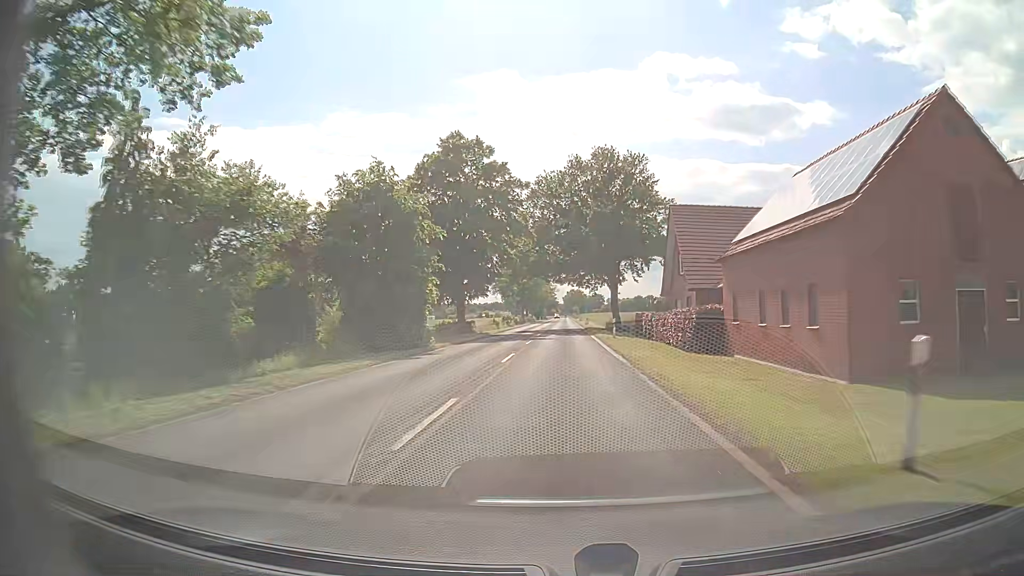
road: secondary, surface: asphalt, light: Day
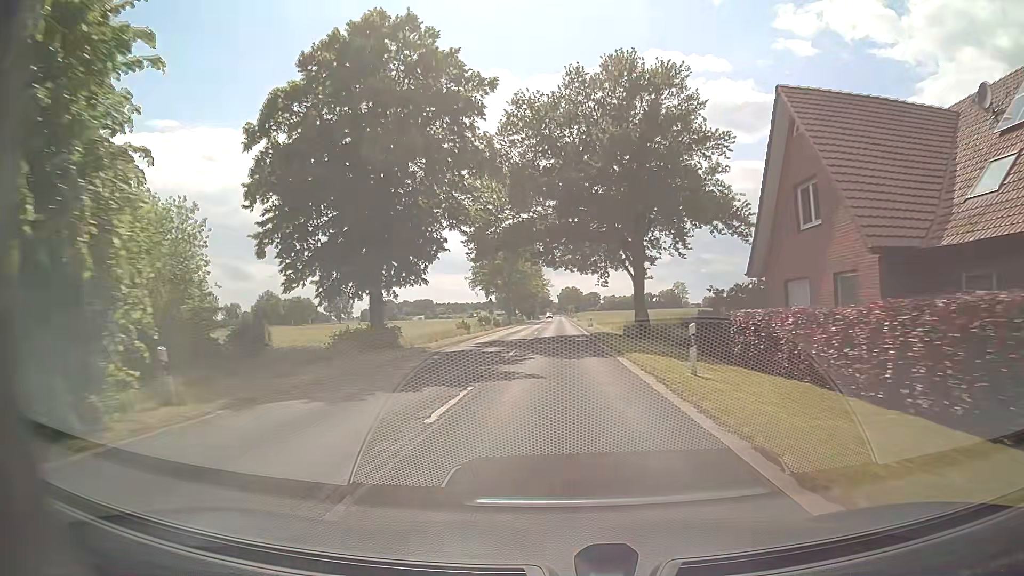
(+0.1, +22.2) m; 0°
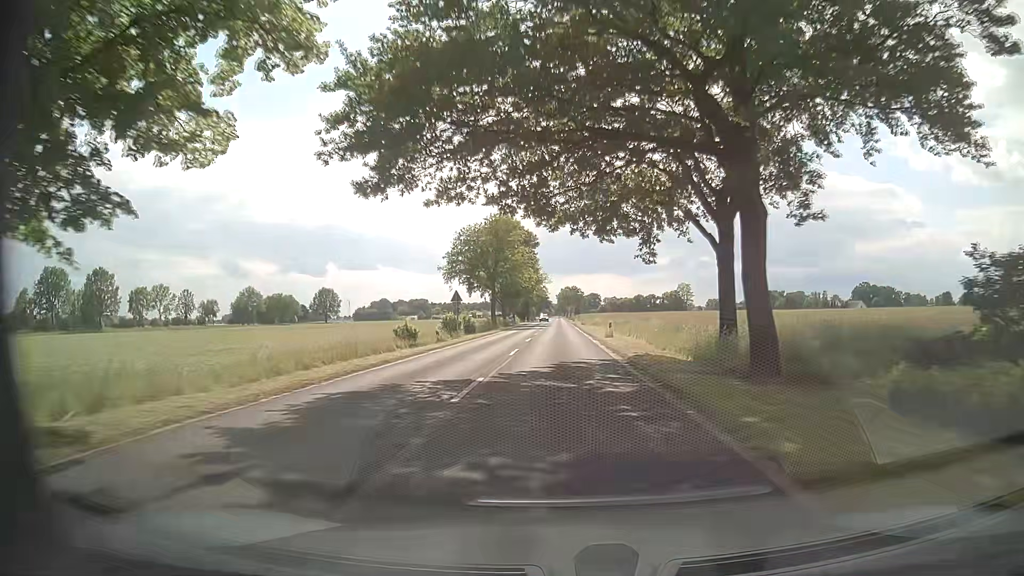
(+0.1, +22.2) m; 0°
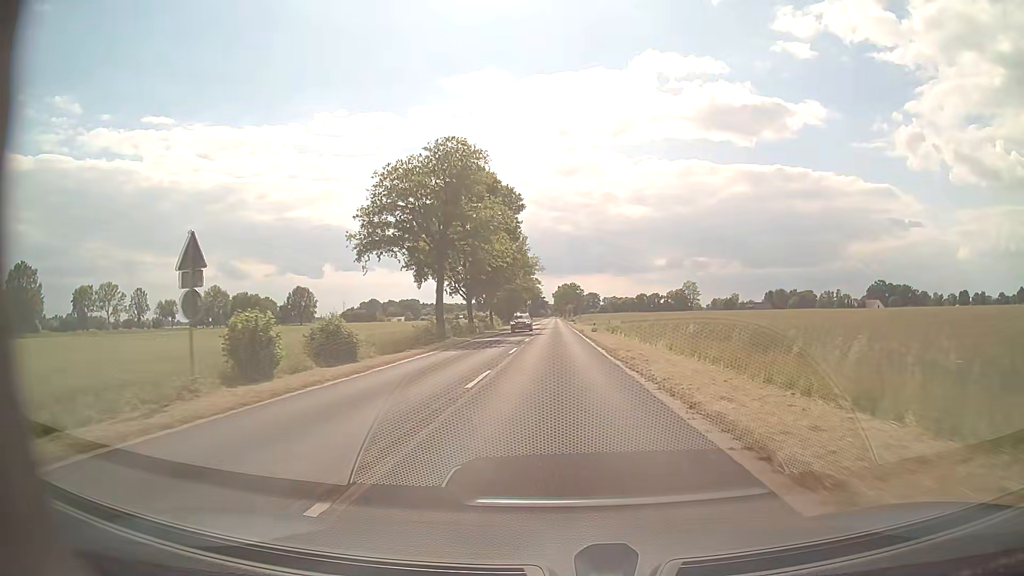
(+0.2, +33.6) m; +1°
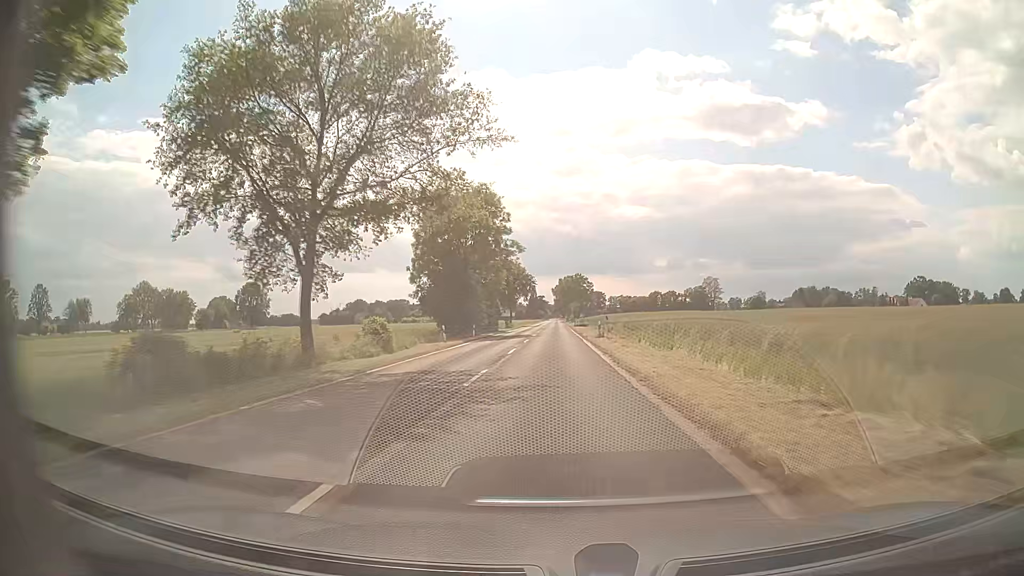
(-0.1, +60.1) m; 0°
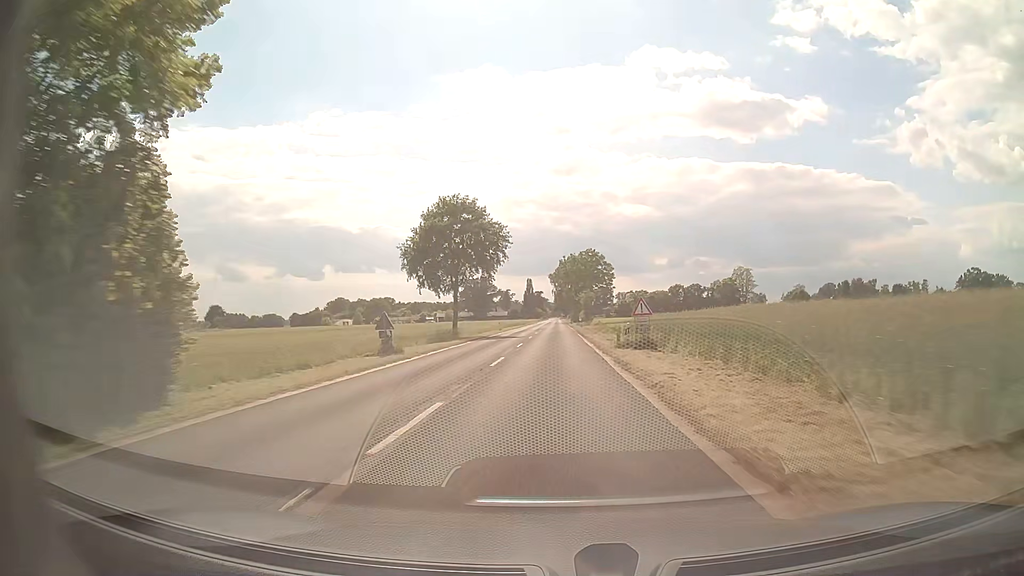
(0.0, +67.2) m; 0°
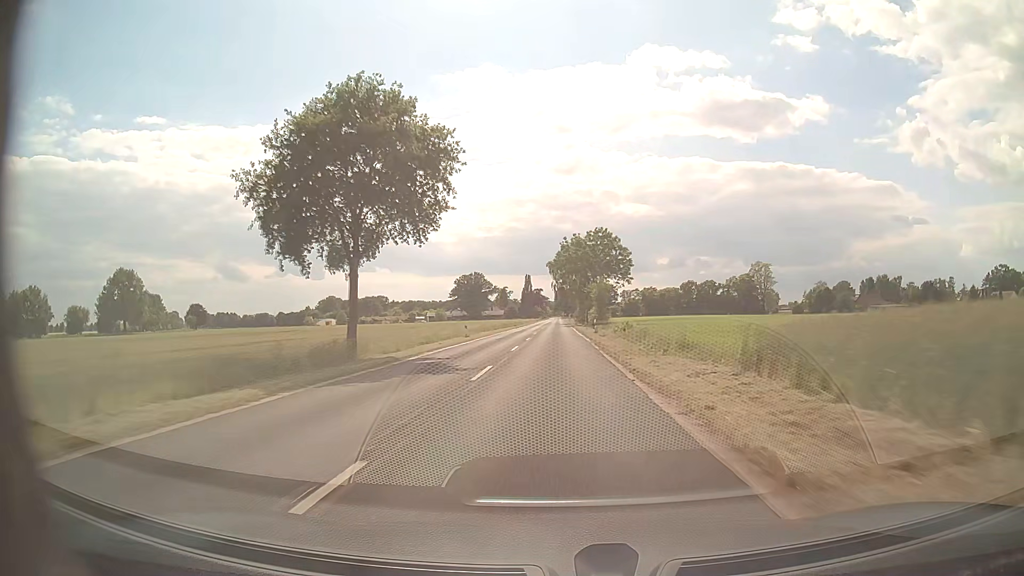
(-0.1, +28.7) m; 0°
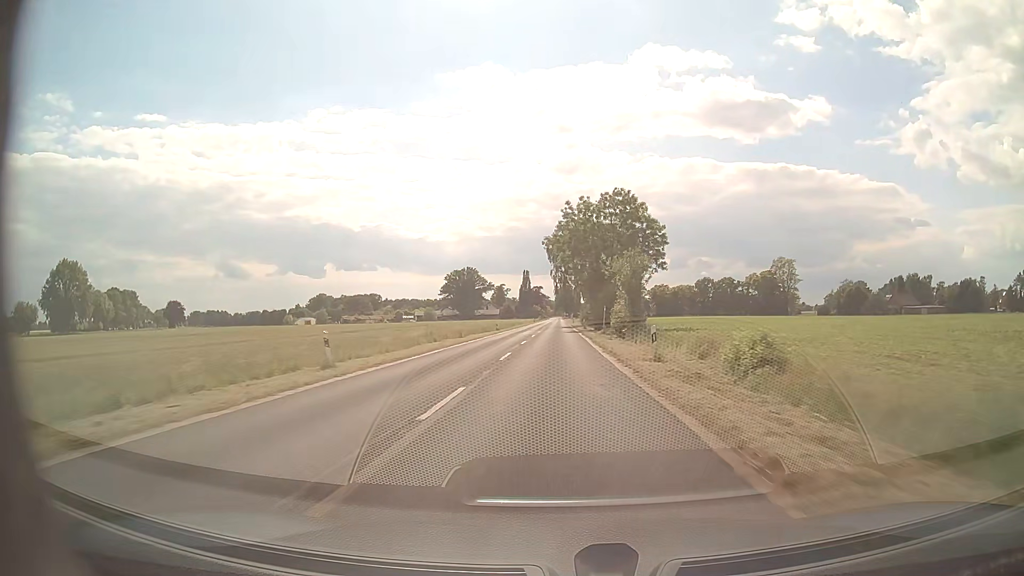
(0.0, +29.6) m; 0°
(0, +10) (0, +20) (0, +30) (0, +40) (0, +50) (0, +60) (0, +70) (0, +80) (0, +90) (0, +100) m
